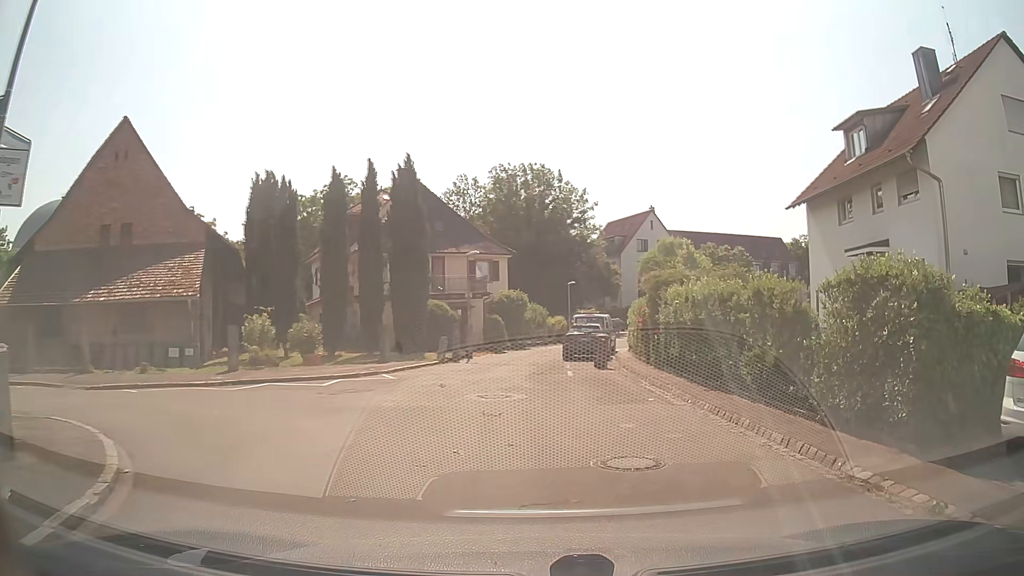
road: residential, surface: asphalt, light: Day
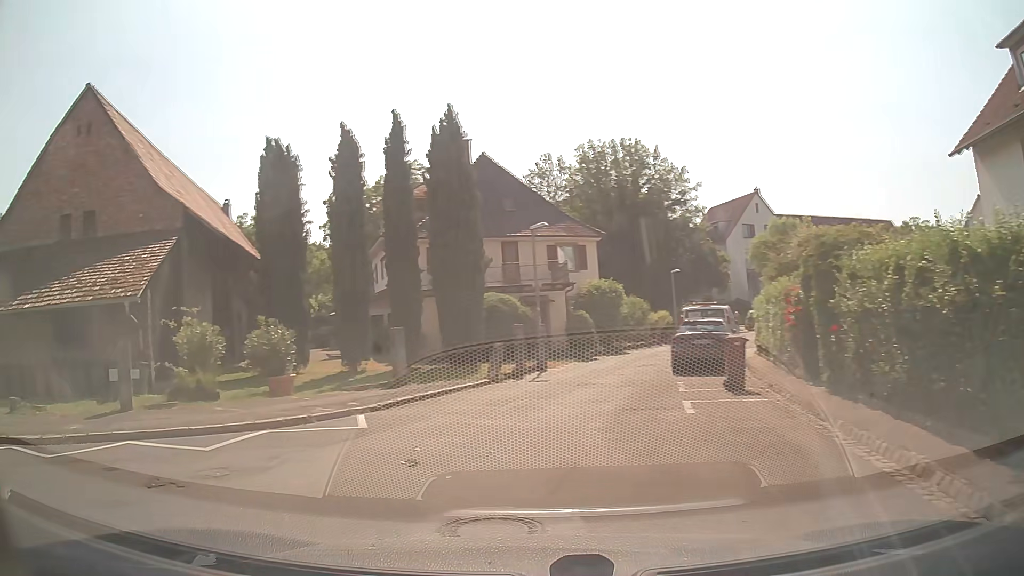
(+0.4, +8.2) m; -12°
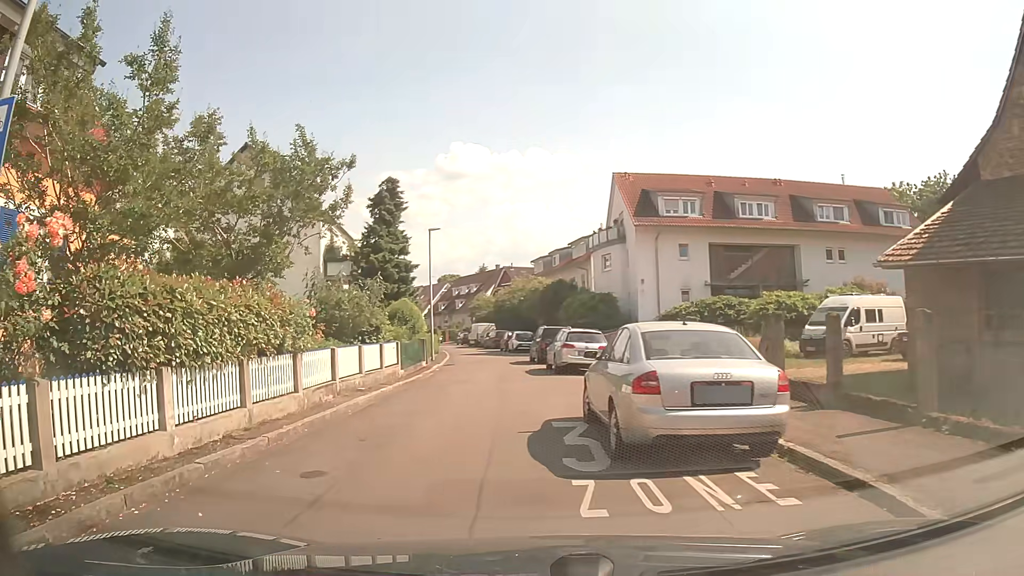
(-6.7, +6.0) m; -80°
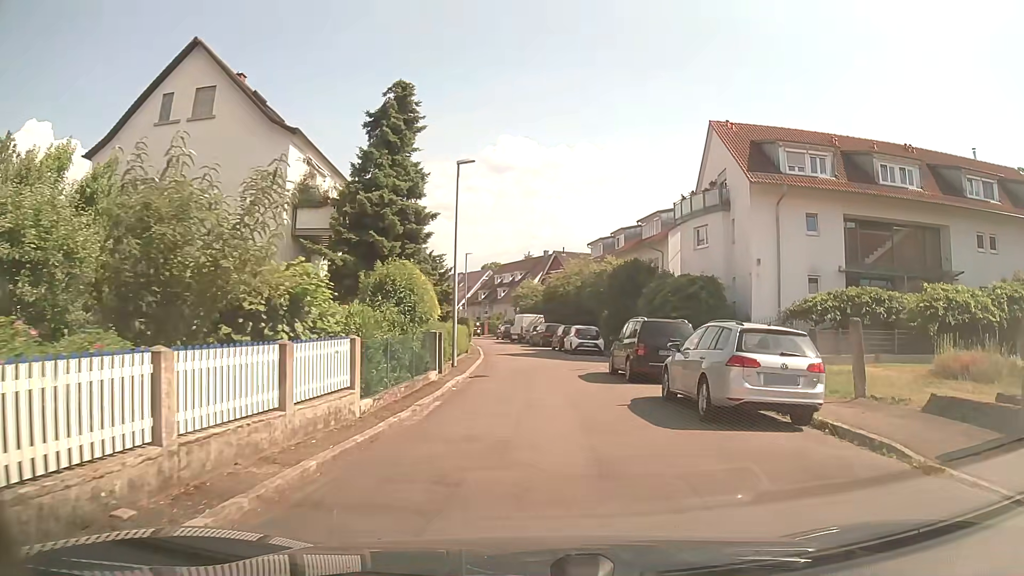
(-1.0, +12.2) m; -3°
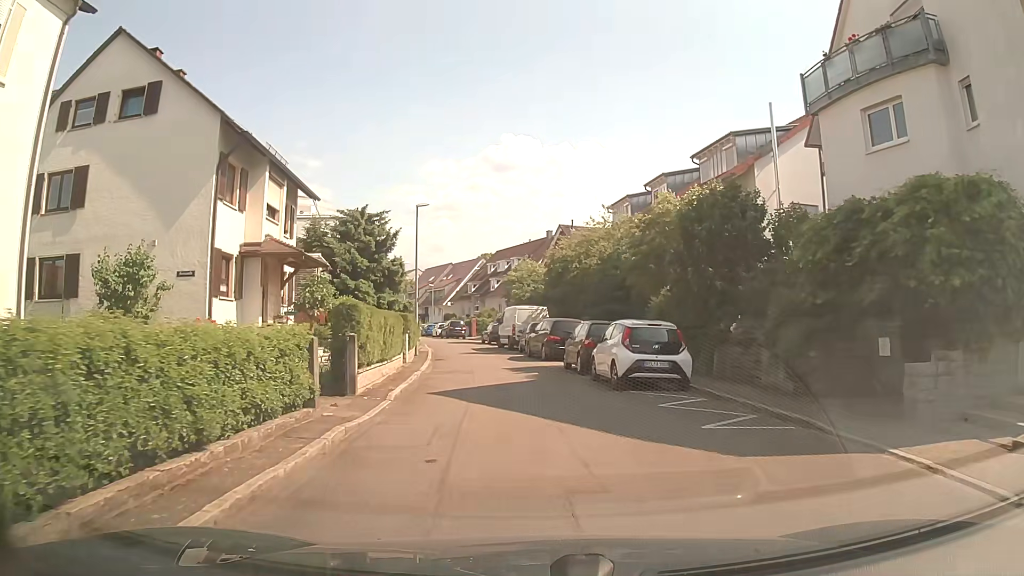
(+0.5, +19.6) m; -1°
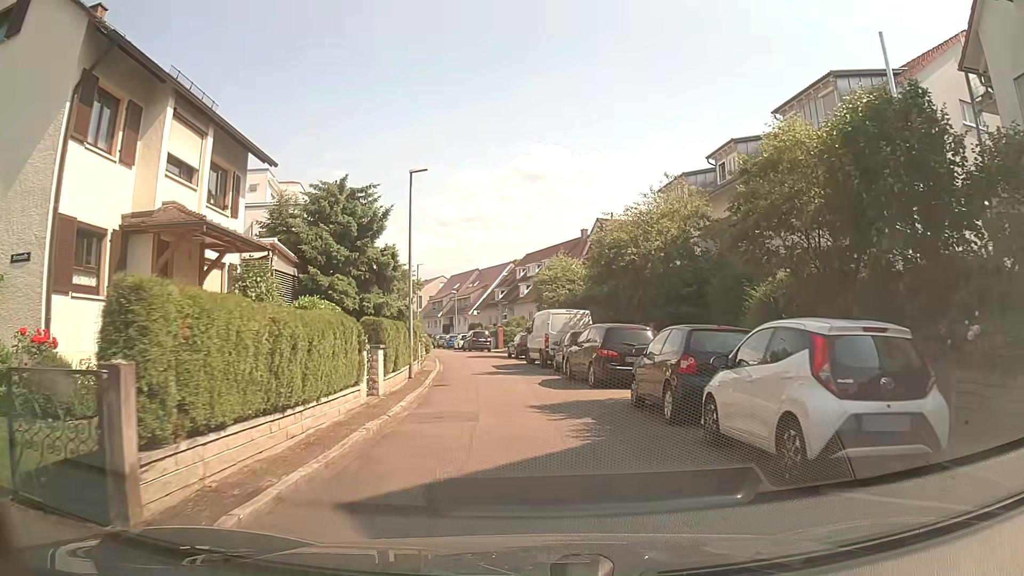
(-0.1, +8.3) m; -2°
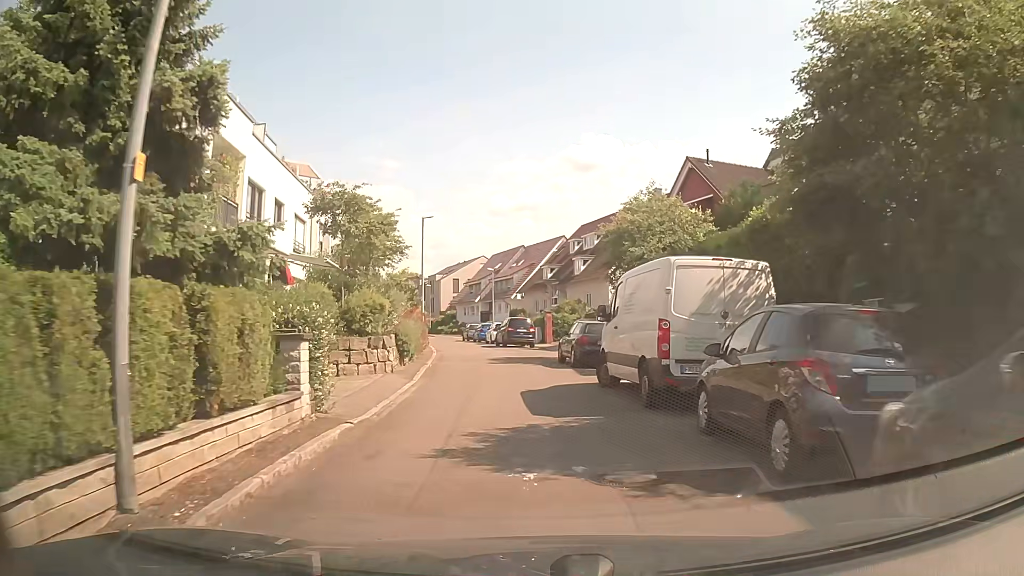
(-0.5, +16.7) m; -4°
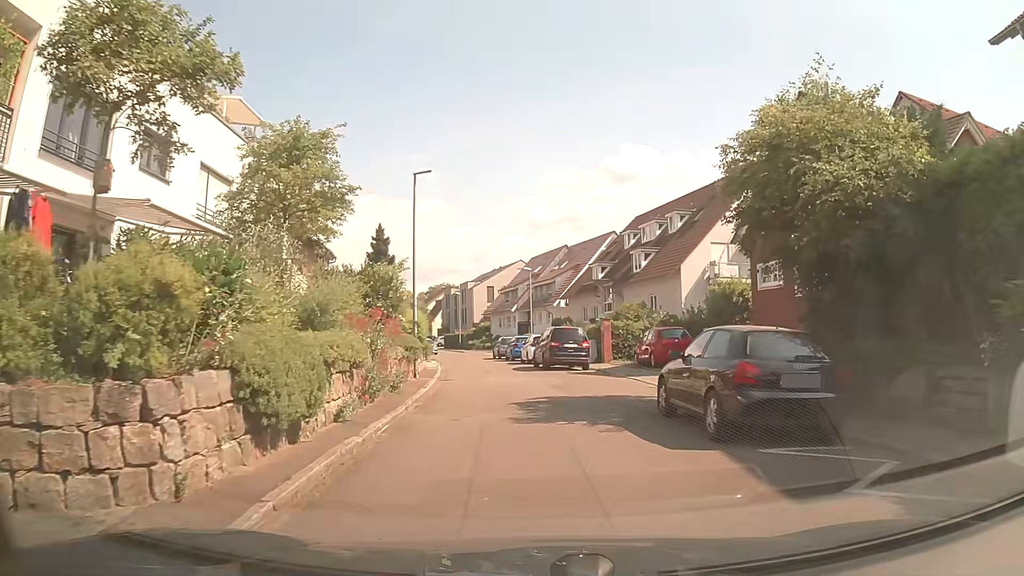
(-0.4, +12.0) m; -3°
